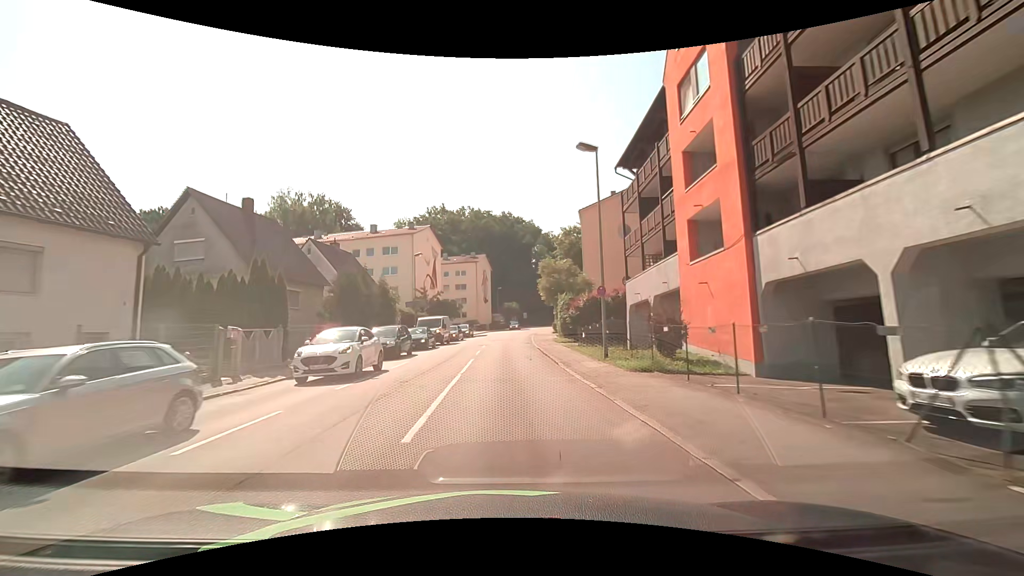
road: tertiary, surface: asphalt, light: Day
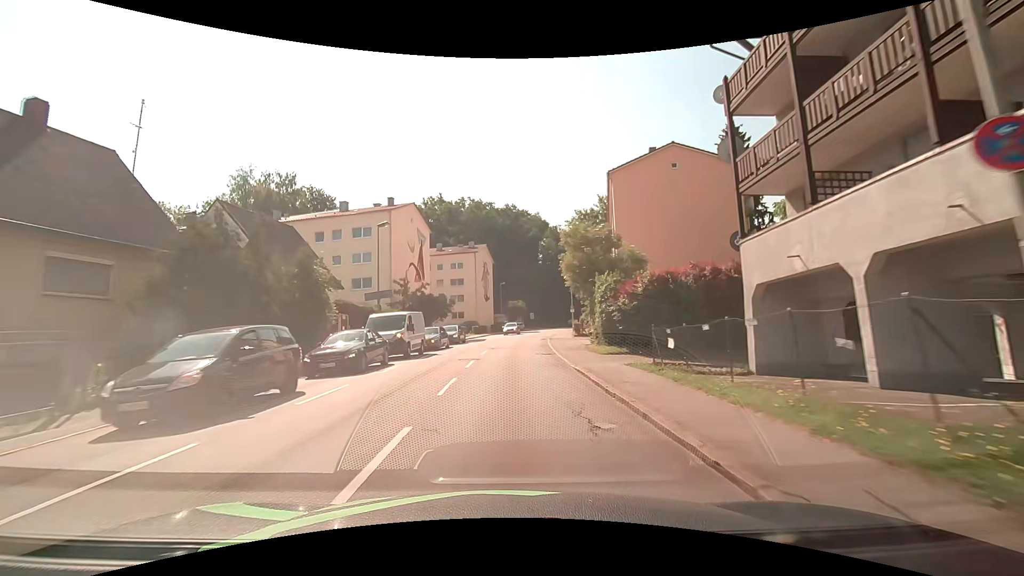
(0.0, +14.7) m; 0°
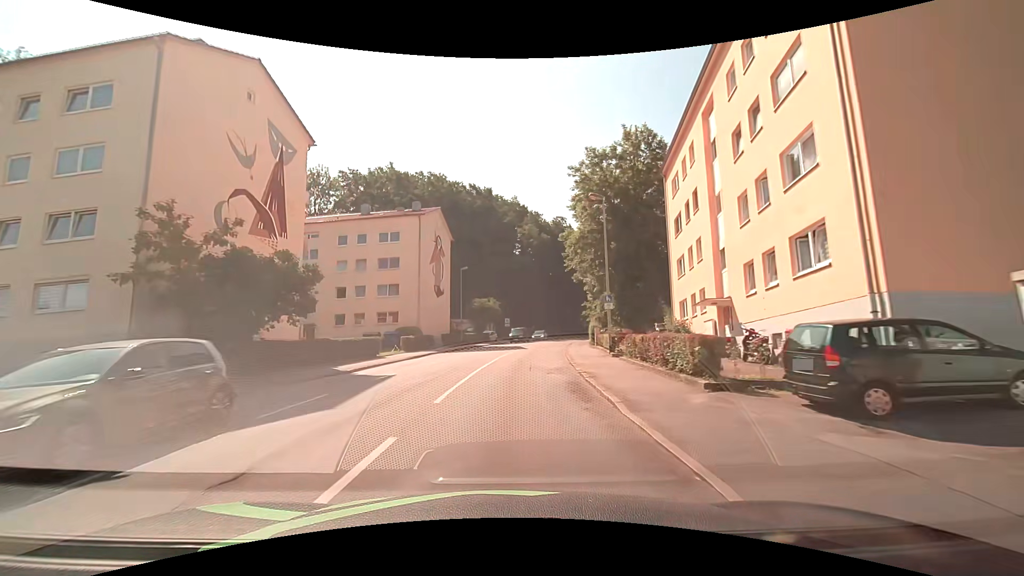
(+0.7, +30.9) m; +3°
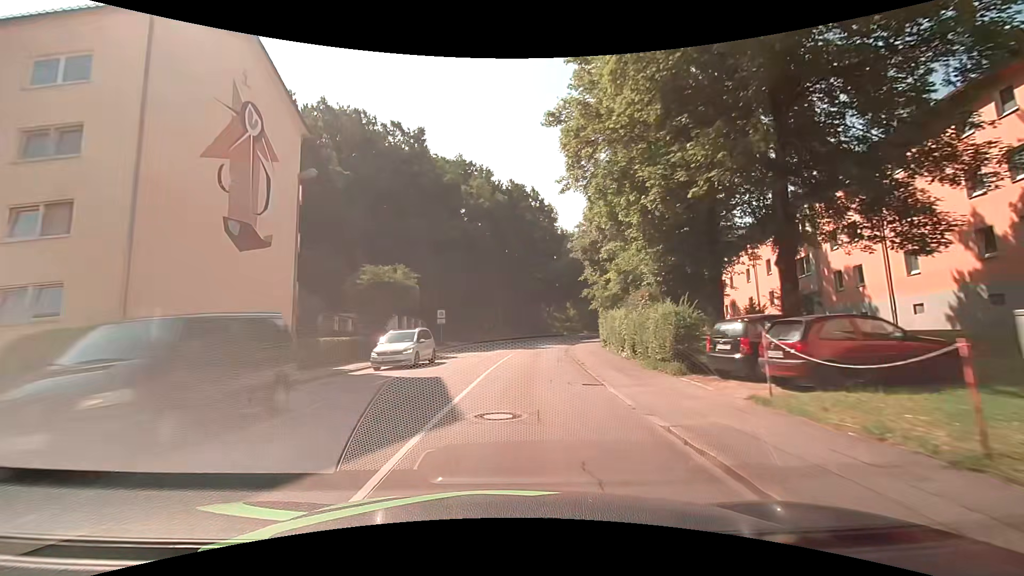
(+1.6, +31.5) m; +6°
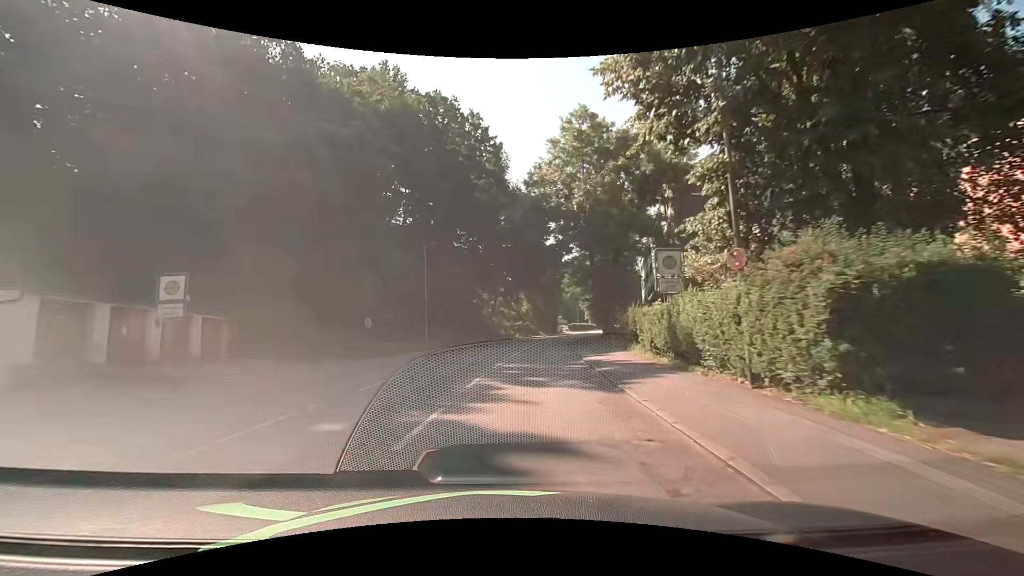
(+1.6, +32.0) m; +7°
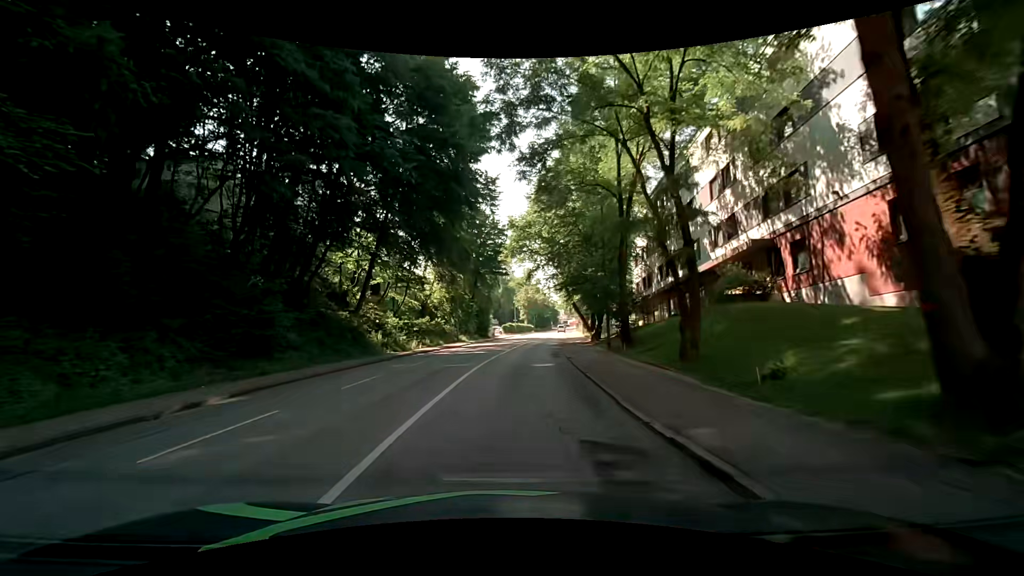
(+2.6, +35.9) m; +8°
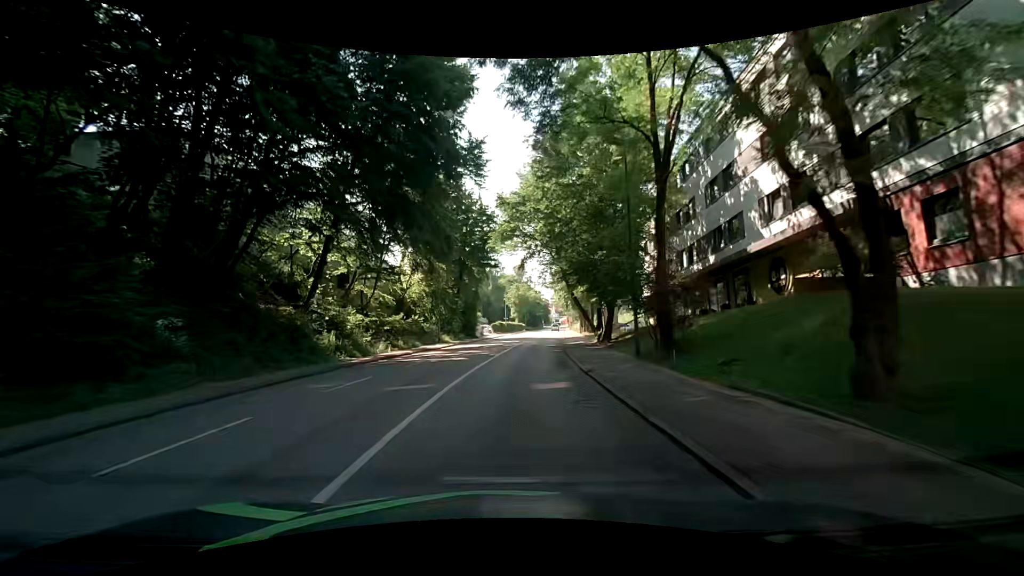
(+0.1, +7.1) m; 0°
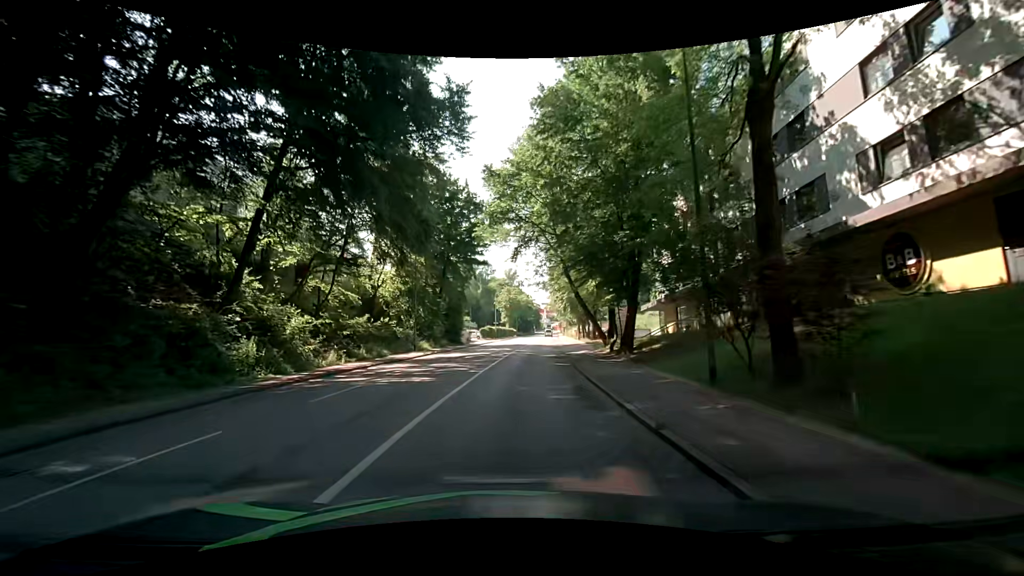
(+0.1, +7.1) m; +2°
(0, +10) (+1, +20) (+1, +30) (+2, +40) (+3, +50) (+4, +60) (+5, +70) (+6, +80) (+7, +90) (+8, +100) m
